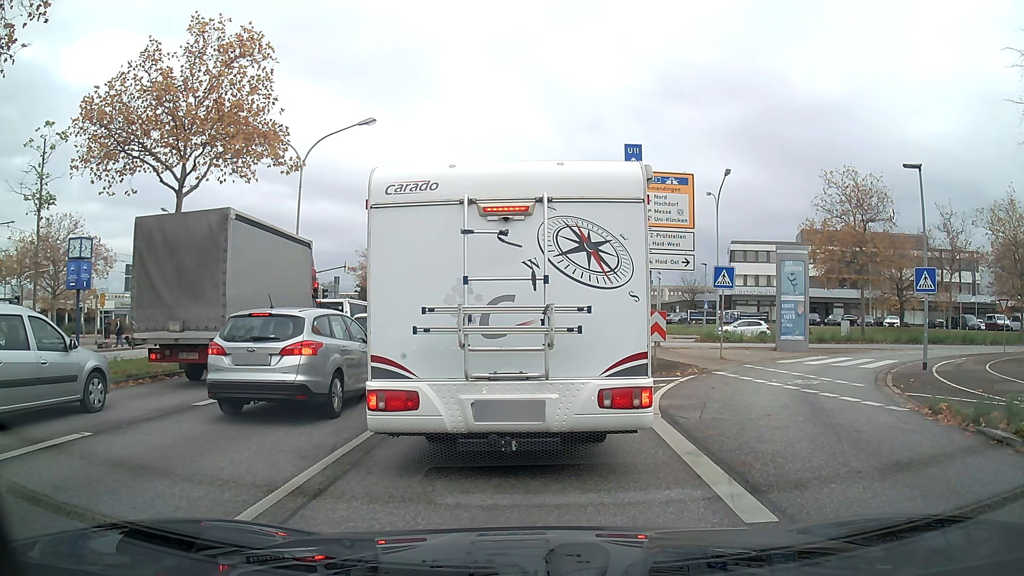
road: primary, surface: asphalt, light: Day
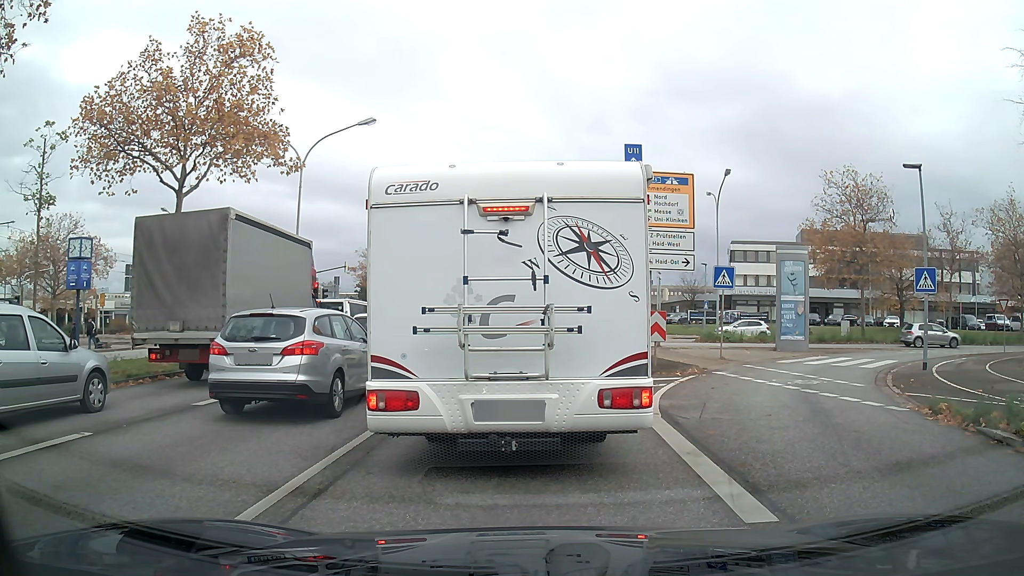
(0.0, 0.0) m; 0°
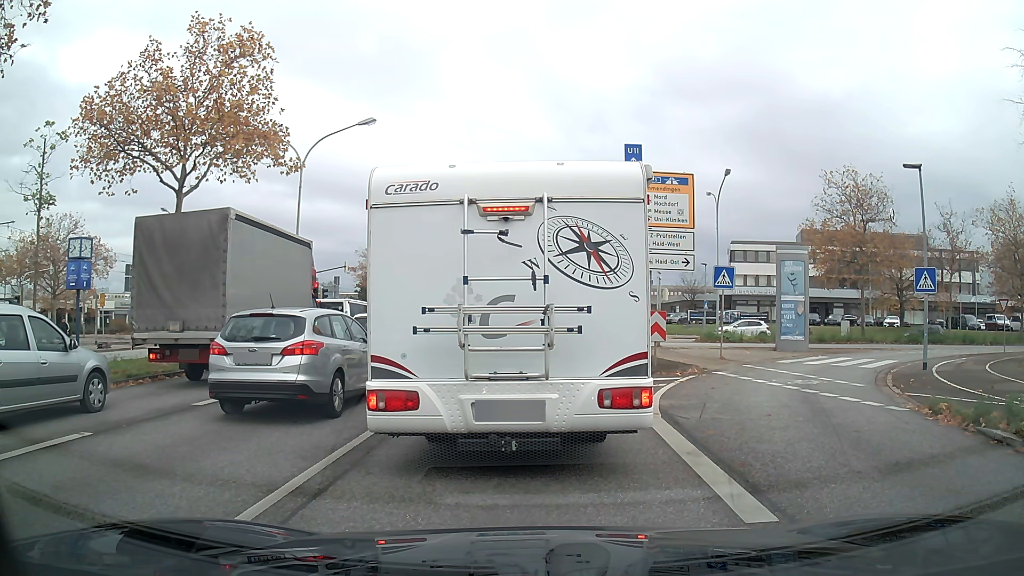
(0.0, 0.0) m; 0°
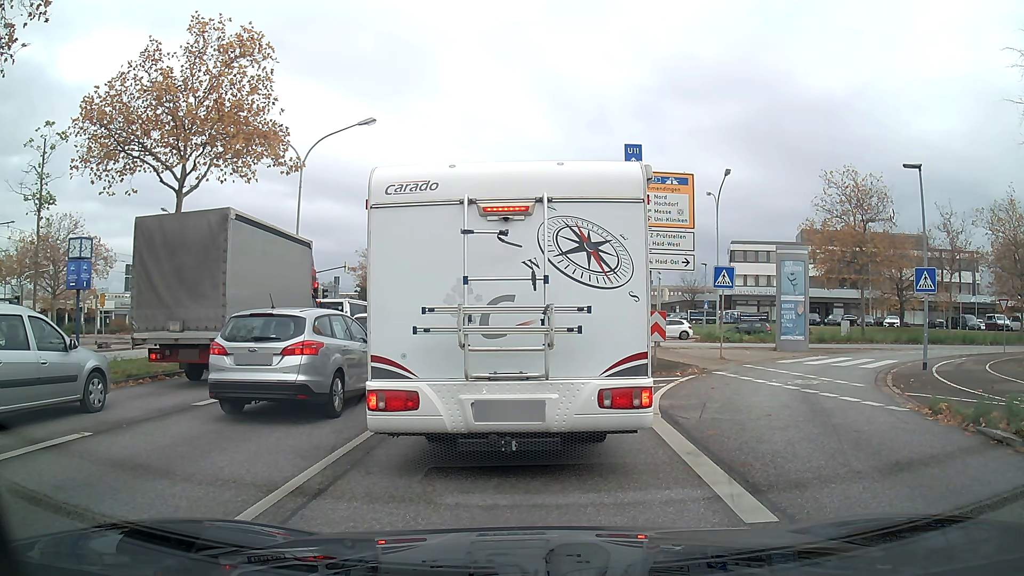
(0.0, 0.0) m; 0°
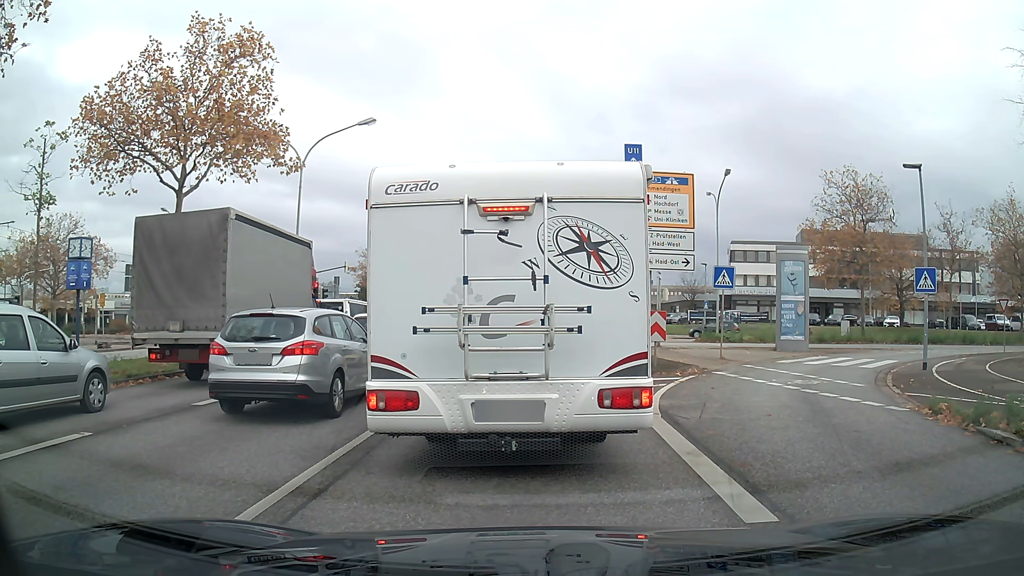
(0.0, 0.0) m; 0°
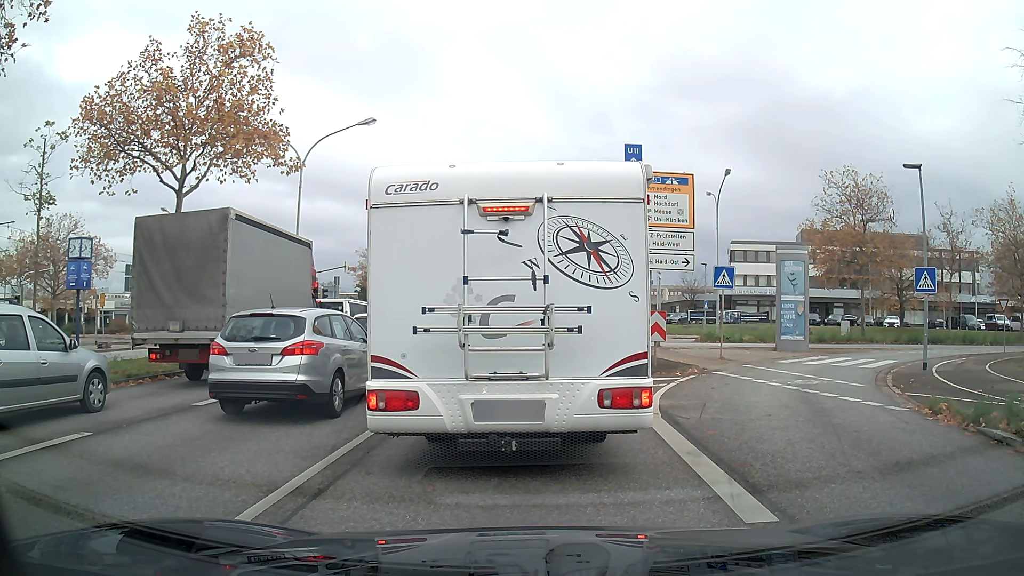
(0.0, 0.0) m; 0°
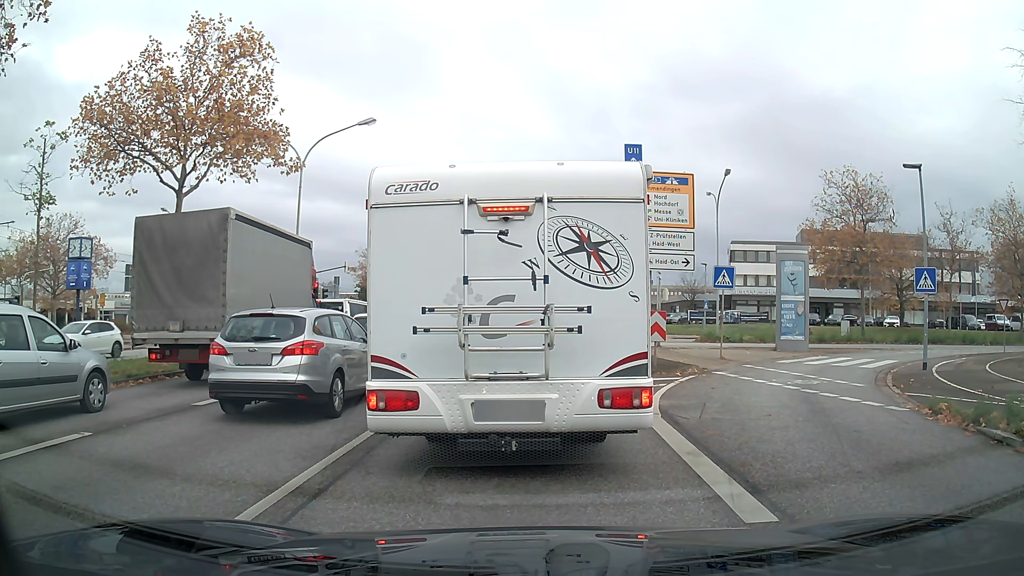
(0.0, 0.0) m; 0°
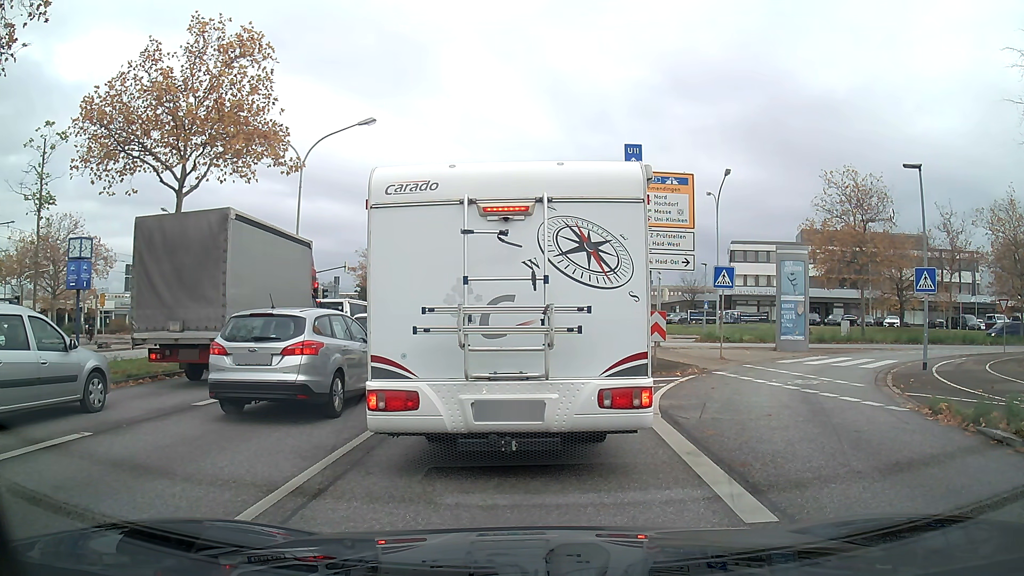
(0.0, 0.0) m; 0°
